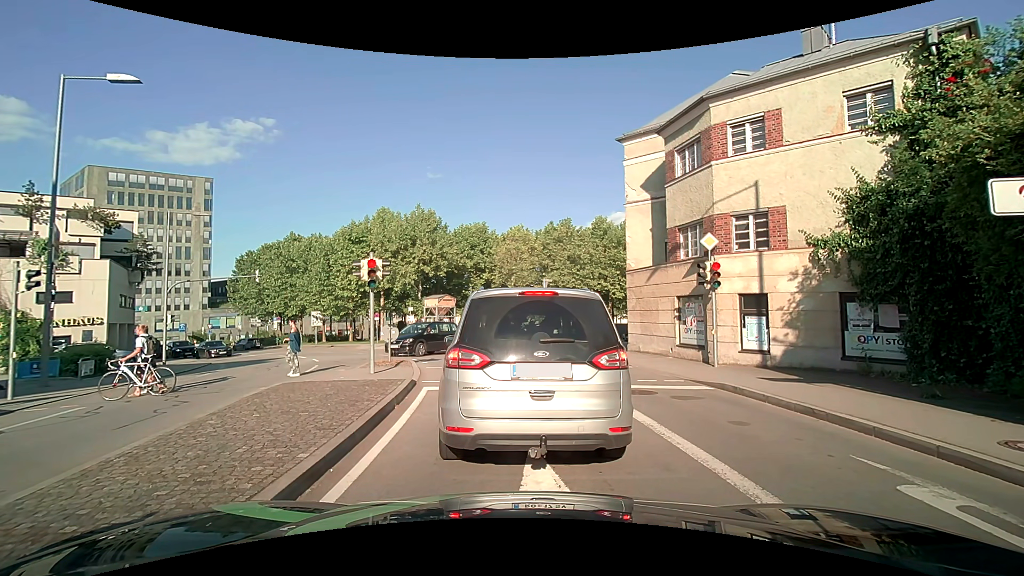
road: tertiary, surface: asphalt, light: Day
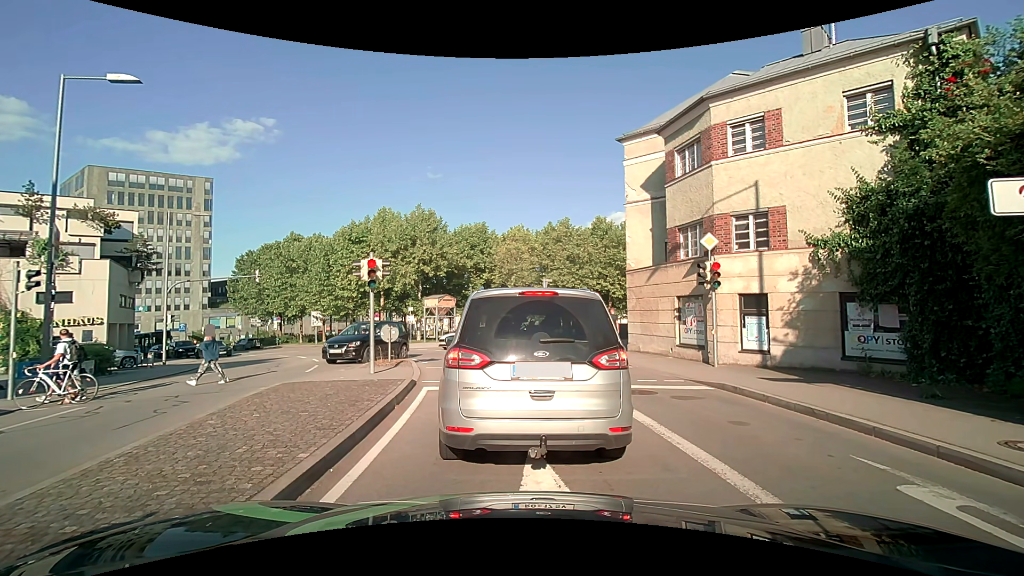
(0.0, 0.0) m; 0°
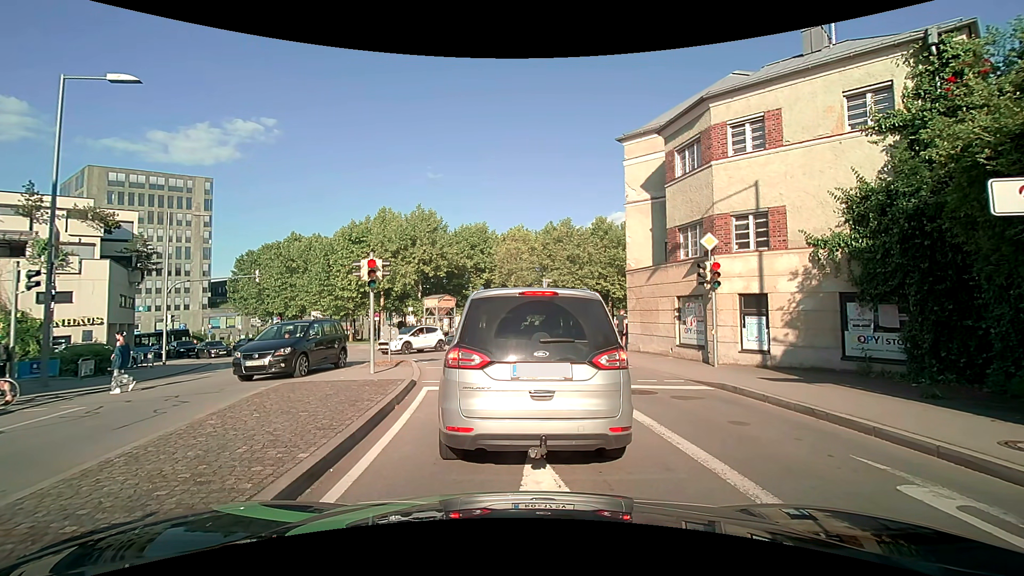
(0.0, 0.0) m; 0°
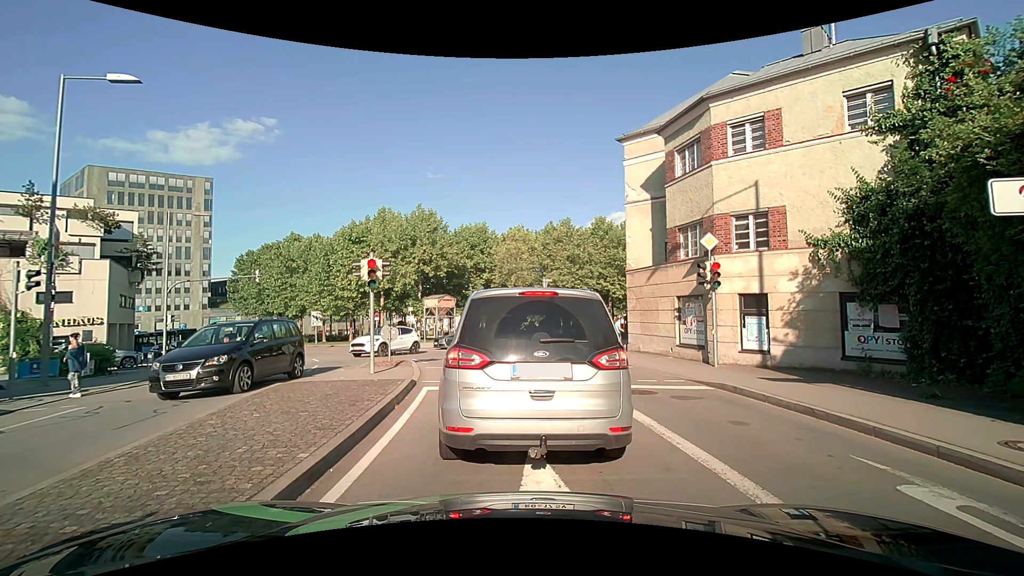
(0.0, 0.0) m; 0°
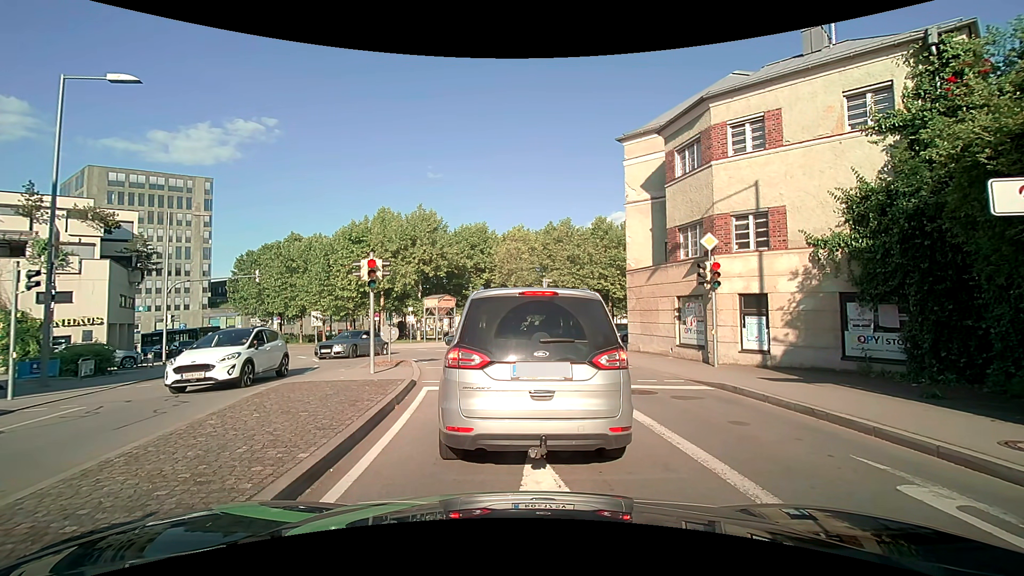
(0.0, 0.0) m; 0°
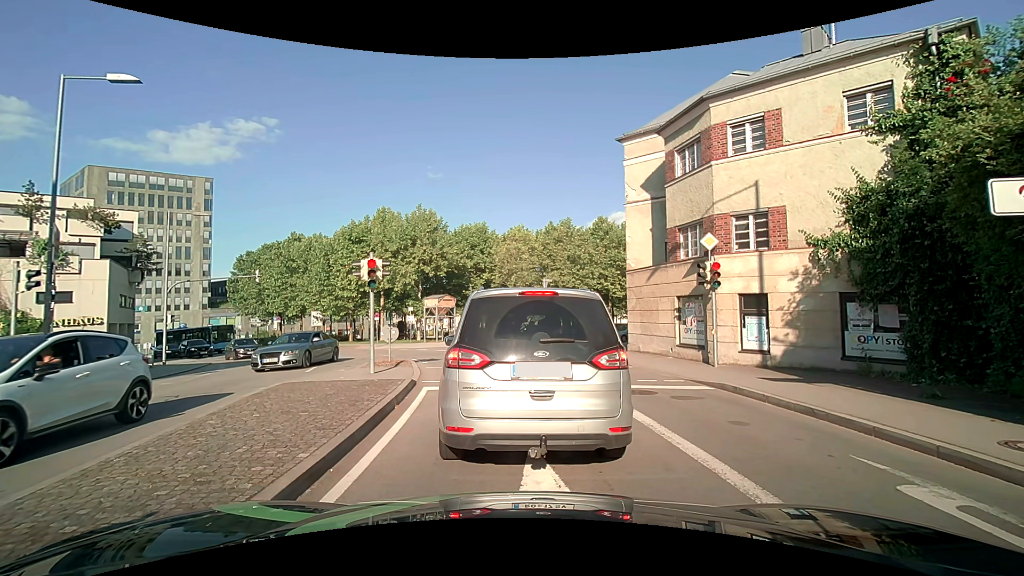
(0.0, 0.0) m; 0°
